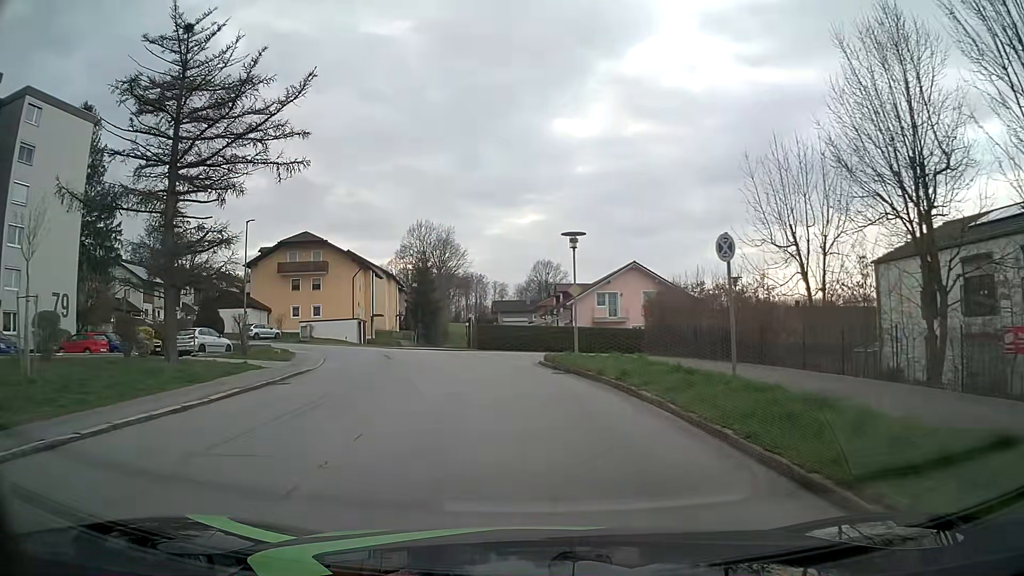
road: unclassified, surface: asphalt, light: Day
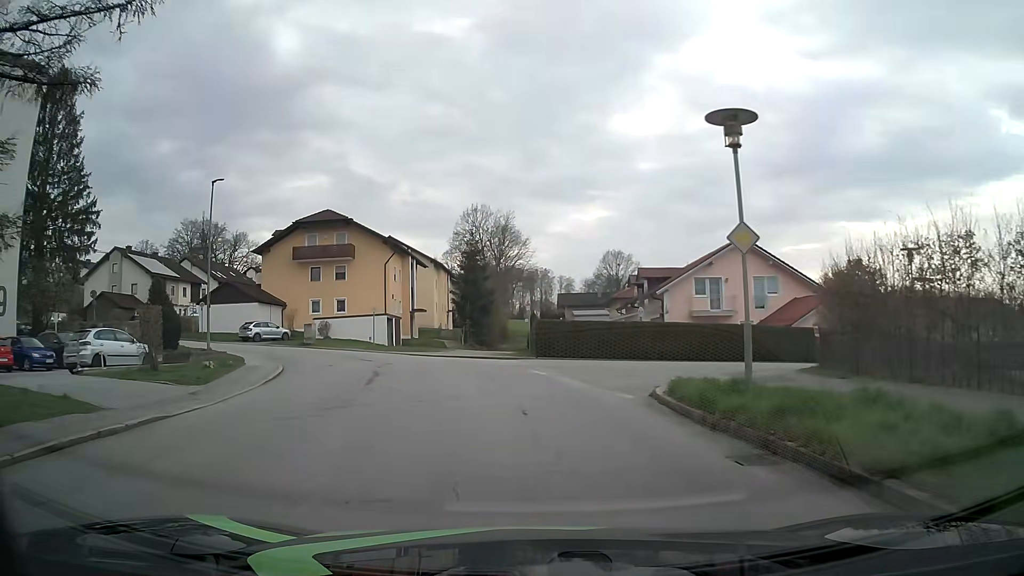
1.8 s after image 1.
(-0.6, +13.4) m; -6°
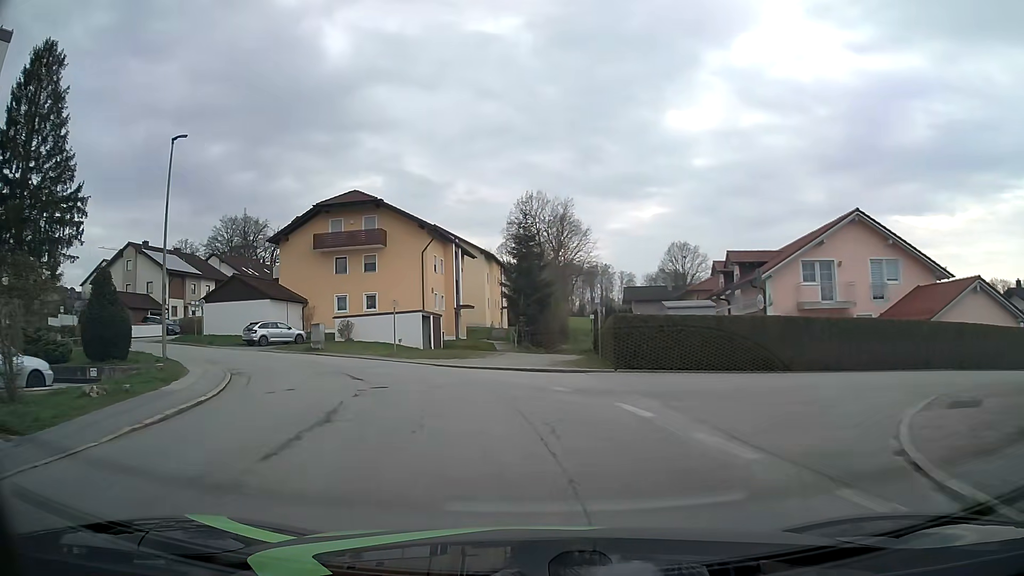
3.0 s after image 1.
(-0.3, +8.9) m; -5°
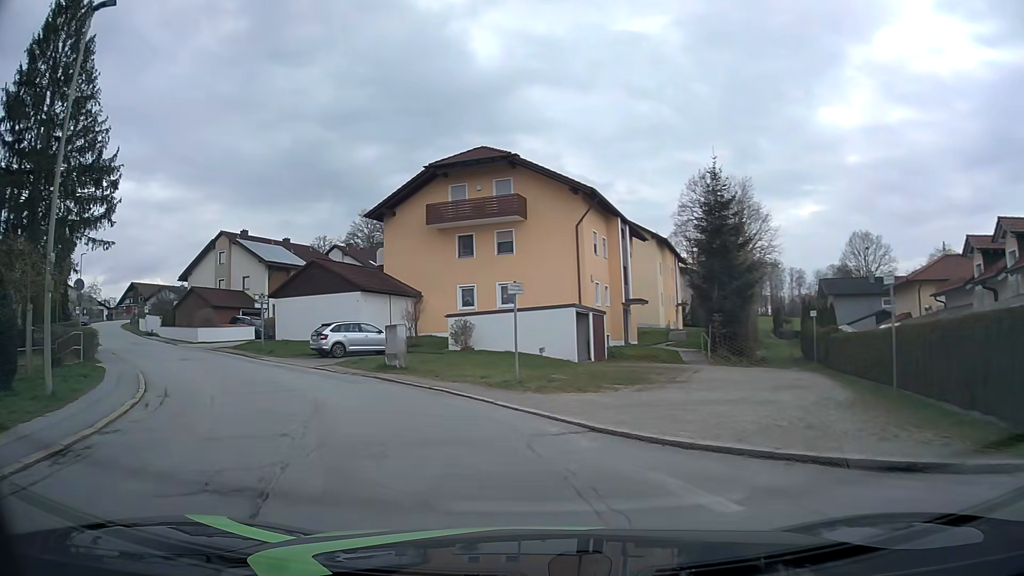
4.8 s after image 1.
(-1.2, +13.2) m; -13°
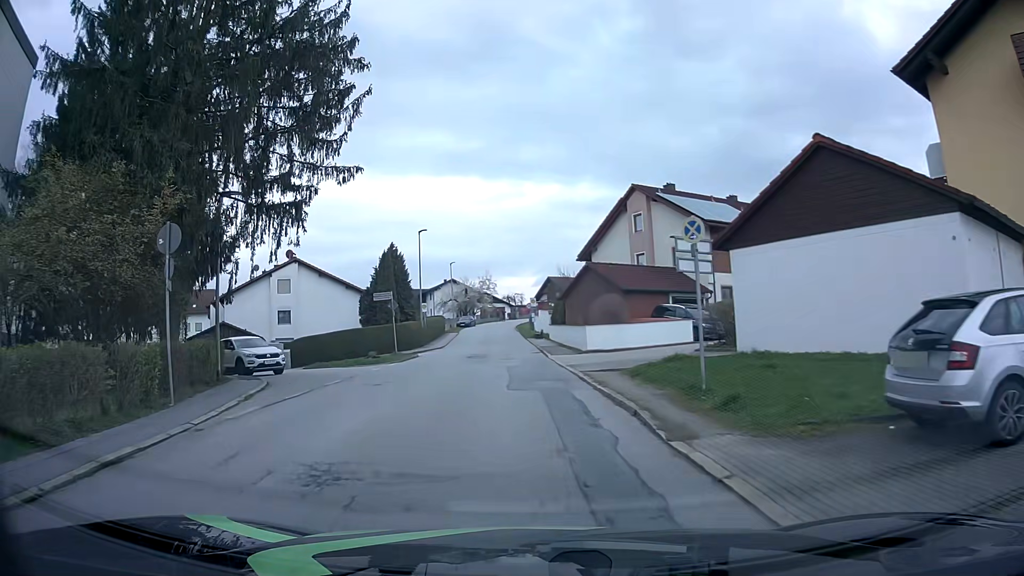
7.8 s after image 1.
(-7.2, +20.2) m; -39°
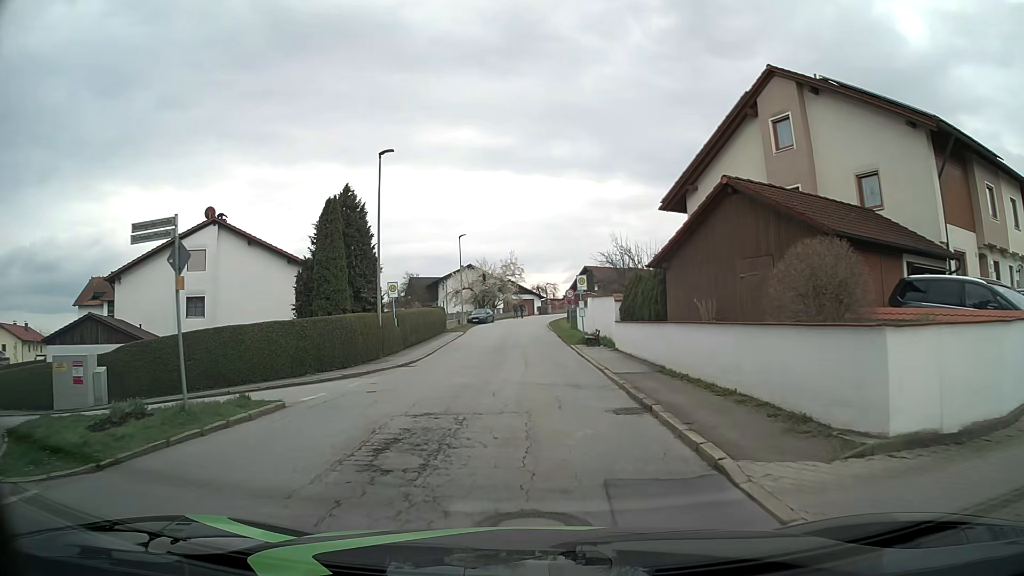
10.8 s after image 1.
(-0.9, +22.2) m; -2°
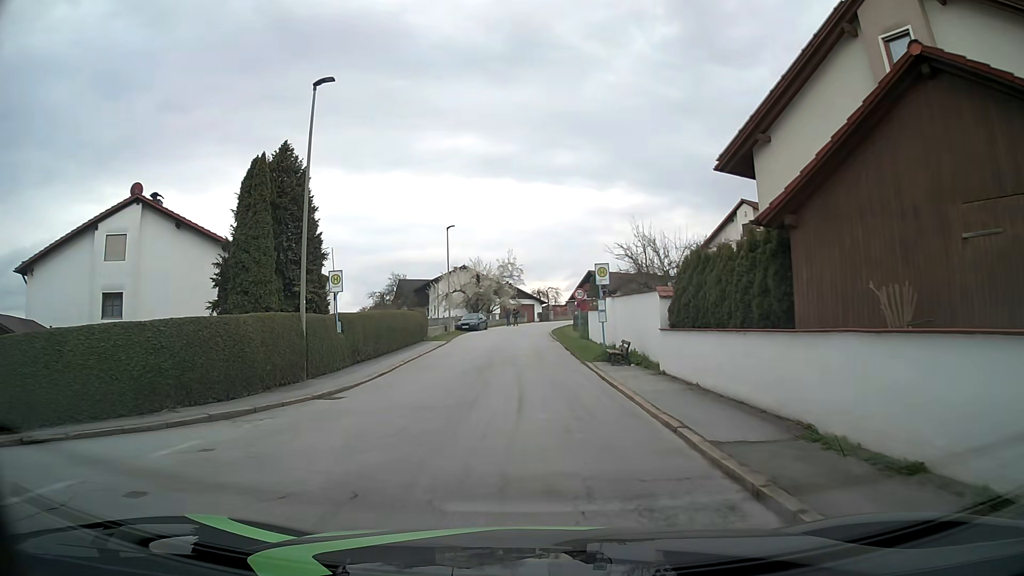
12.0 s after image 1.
(-0.1, +9.0) m; -1°
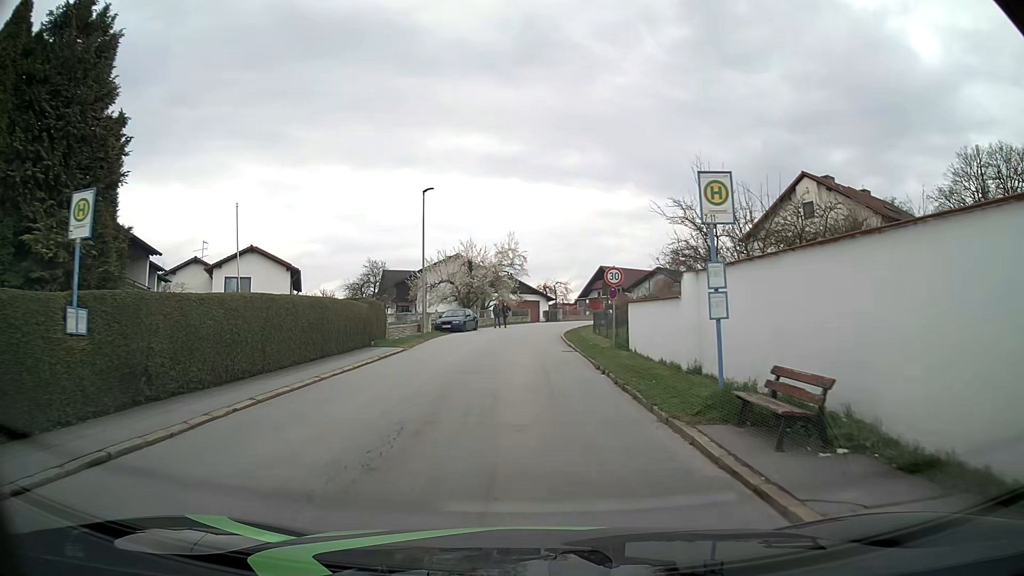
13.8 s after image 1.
(+0.1, +13.4) m; 0°
(0, +10) (0, +20) (0, +30) (+1, +40) (+2, +50) (+5, +59) (+10, +68) (+17, +76) (+24, +82) (+32, +88) m
